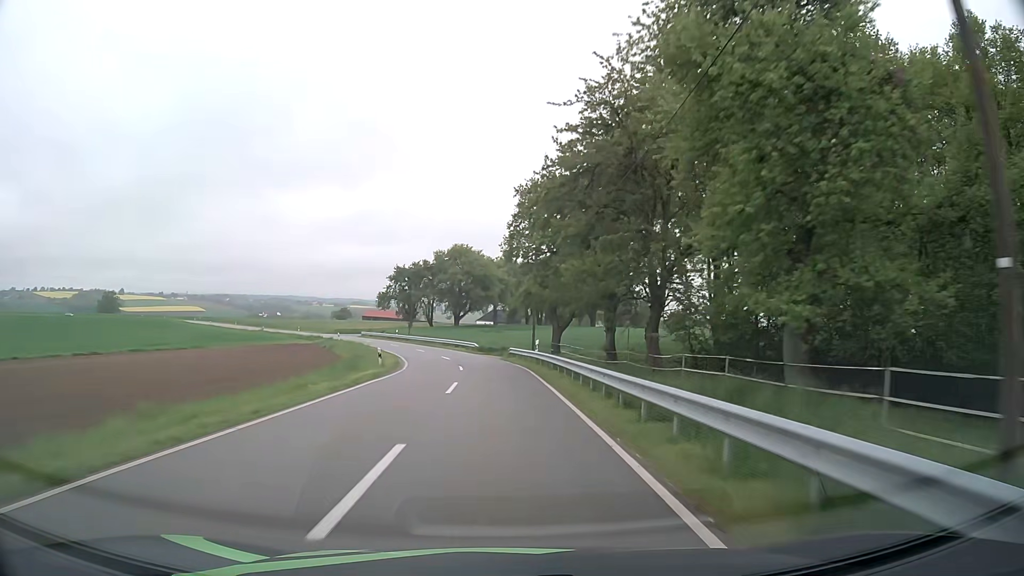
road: tertiary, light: Day
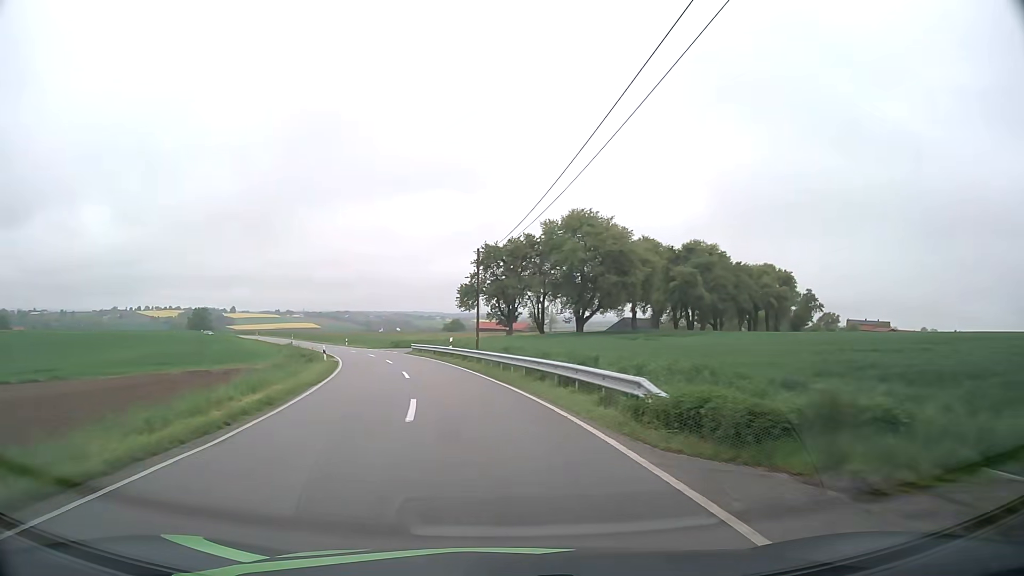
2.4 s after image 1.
(-2.2, +41.2) m; -11°
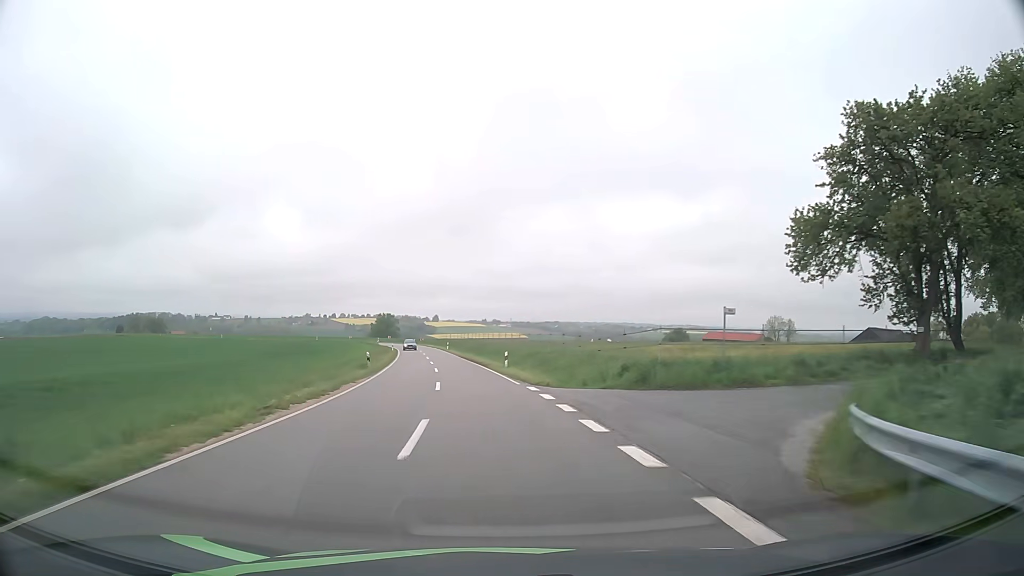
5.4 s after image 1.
(-8.9, +50.7) m; -18°
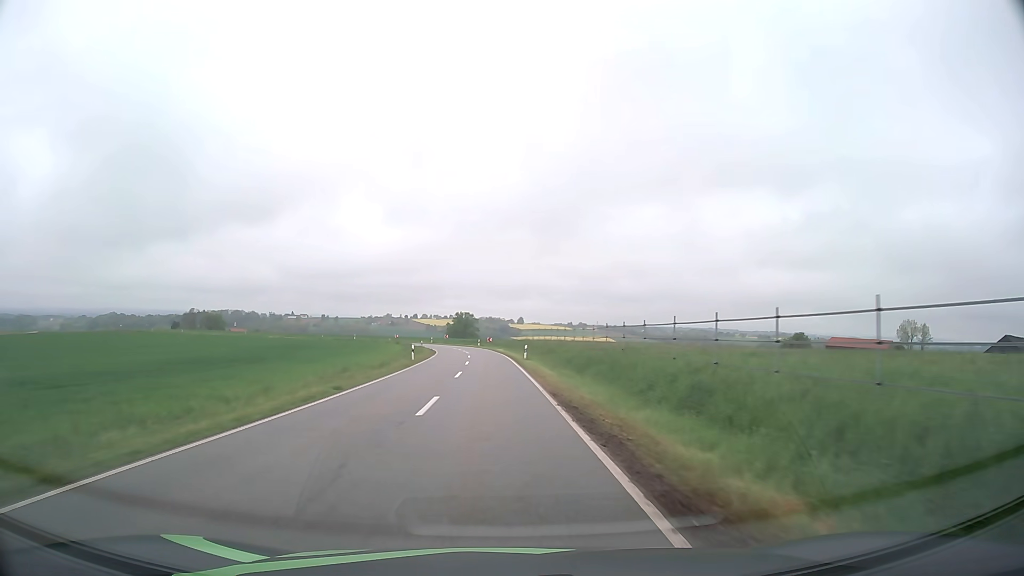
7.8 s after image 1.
(-3.3, +44.0) m; -7°
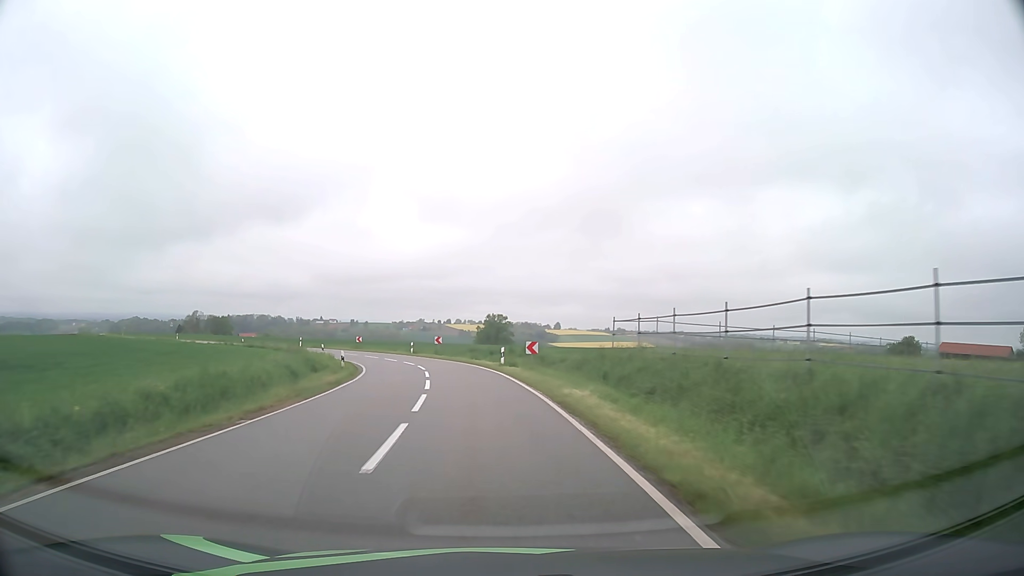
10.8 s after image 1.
(-1.6, +53.4) m; -3°
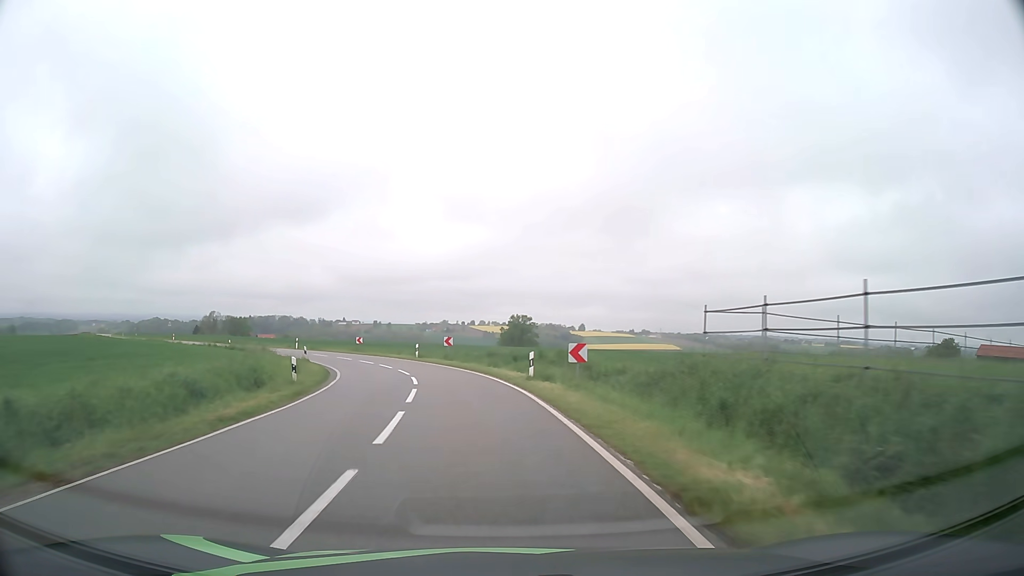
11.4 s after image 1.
(-0.1, +9.9) m; -2°
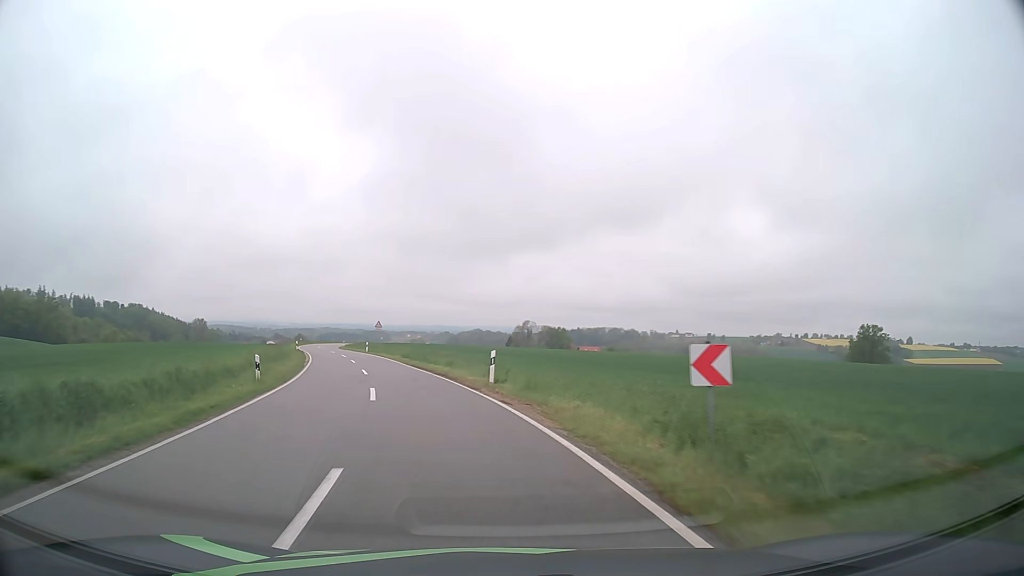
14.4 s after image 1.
(-9.5, +46.8) m; -27°
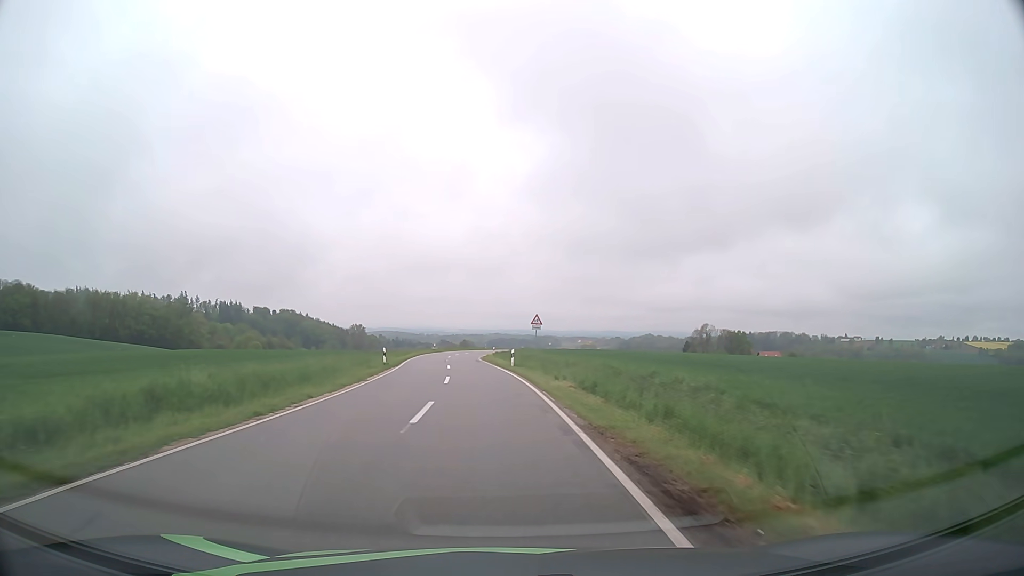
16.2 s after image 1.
(-4.7, +29.2) m; -15°
(0, +10) (-1, +20) (-1, +30) (-2, +40) (-3, +50) (-4, +60) (-4, +70) (-4, +80) (-4, +90) (-4, +100) m
